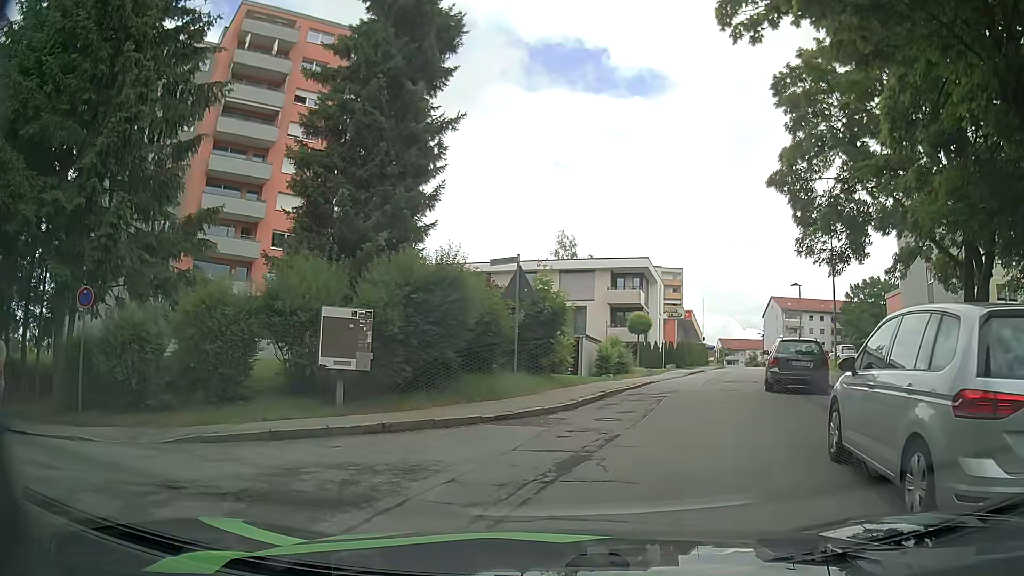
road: residential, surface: asphalt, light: Day
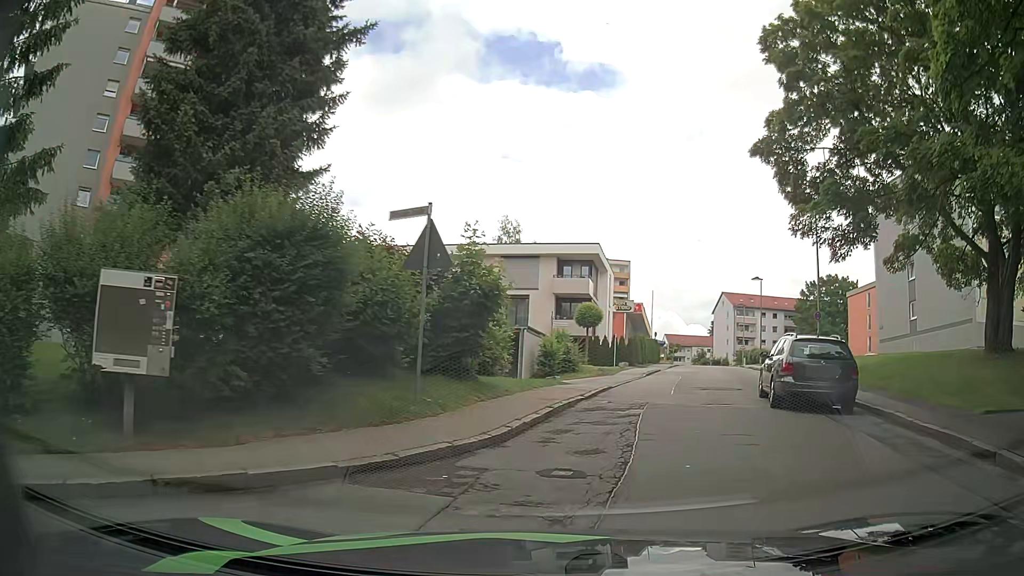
(+0.1, +5.0) m; +5°
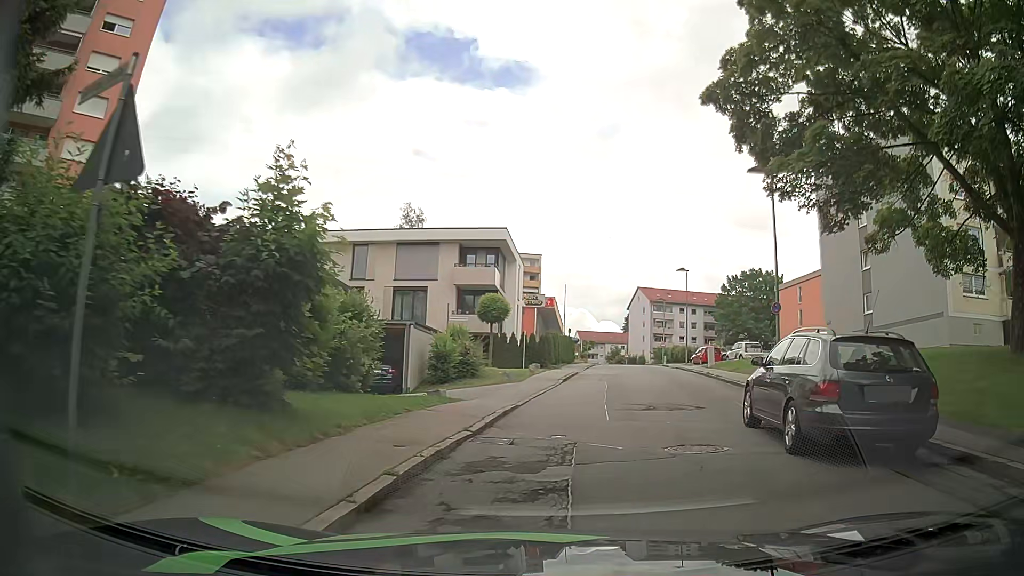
(+0.4, +5.8) m; +6°
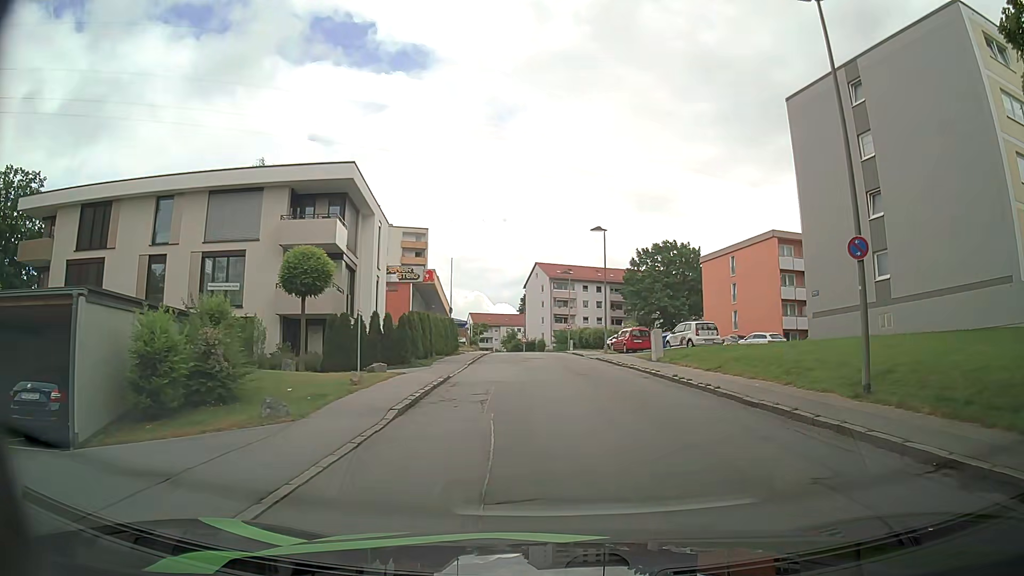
(+1.4, +13.5) m; +10°
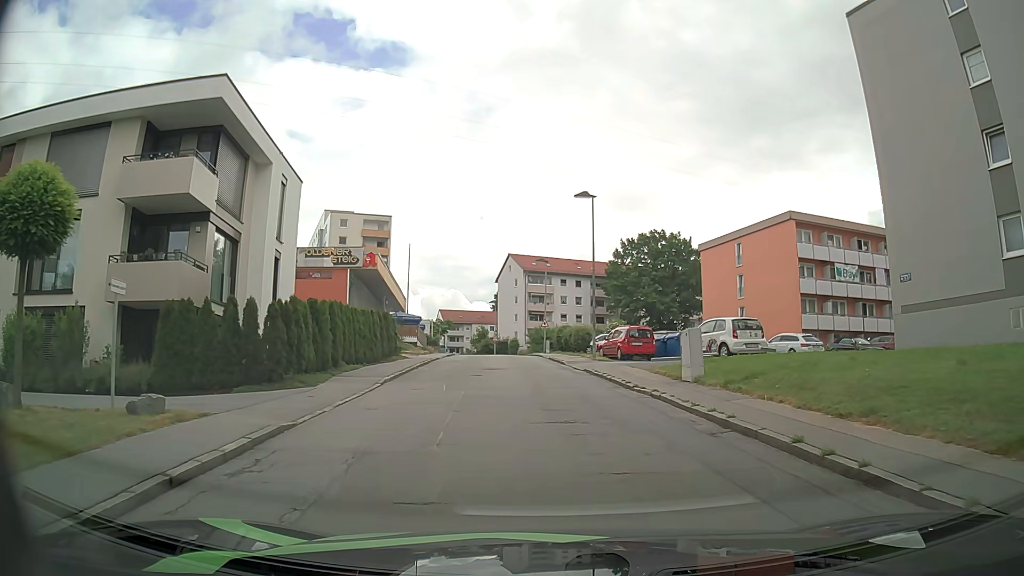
(+0.4, +10.9) m; +3°
(0, +10) (-1, +20) (-2, +30) (-3, +40) (-4, +50) (-5, +60) (-6, +70) (-8, +80) (-10, +89) (-13, +99) m
